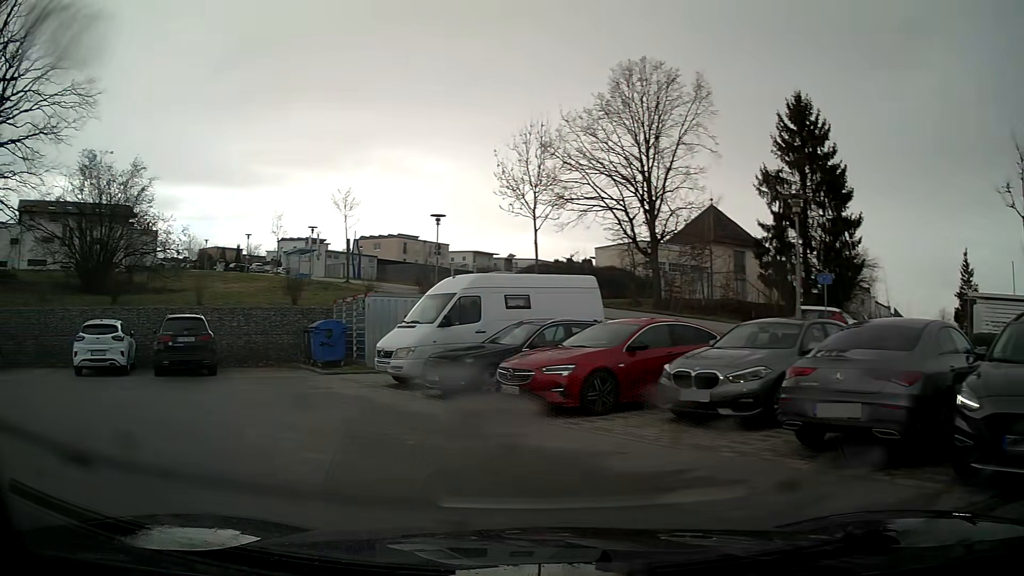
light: Day
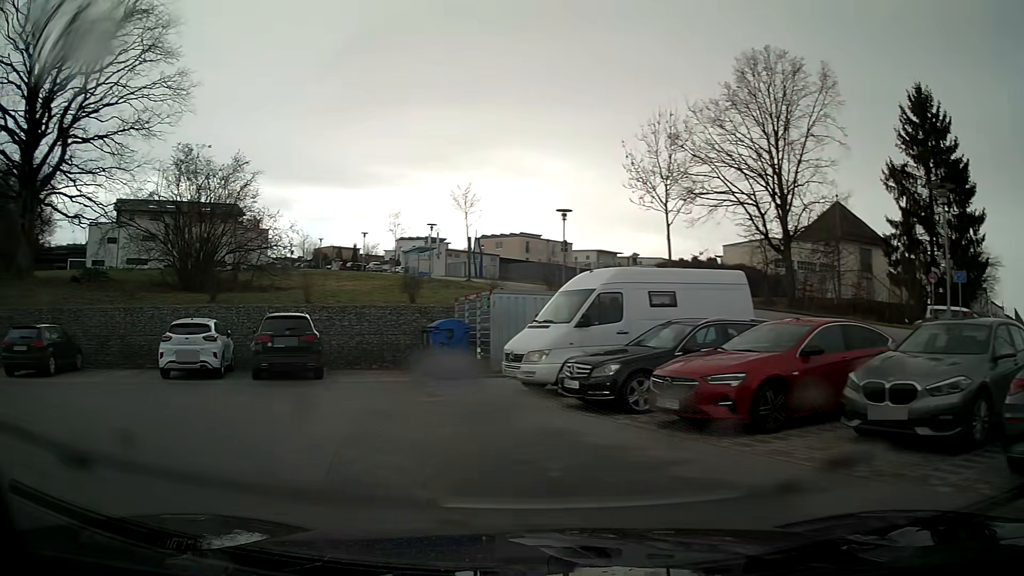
(-0.1, +1.7) m; -10°
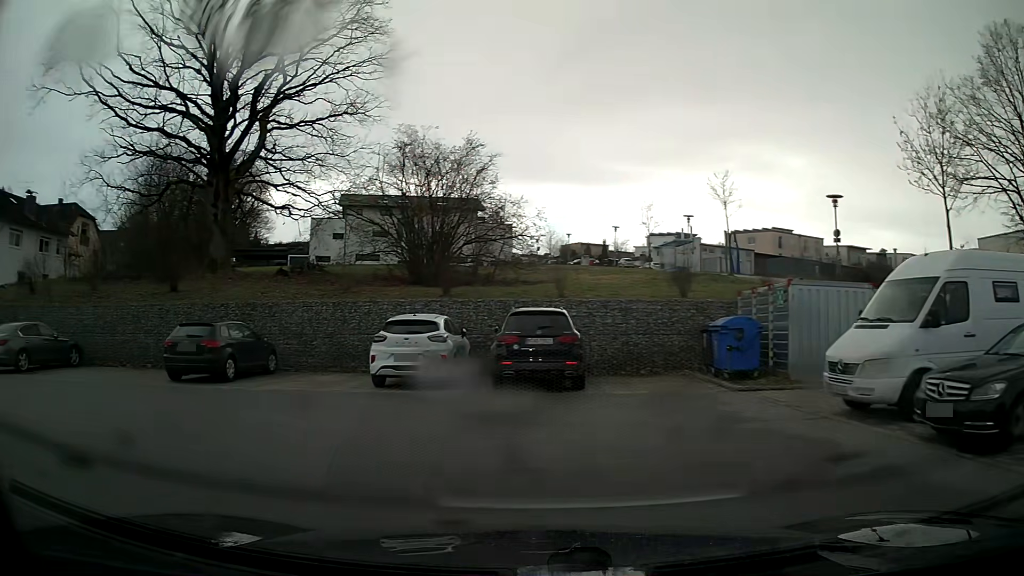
(-0.6, +3.4) m; -21°
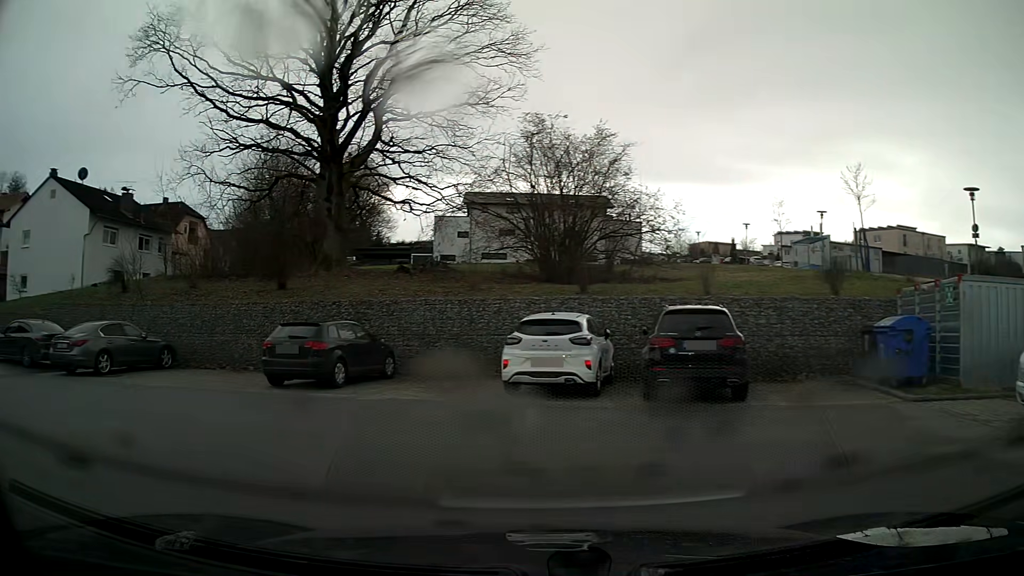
(-0.2, +1.8) m; -11°
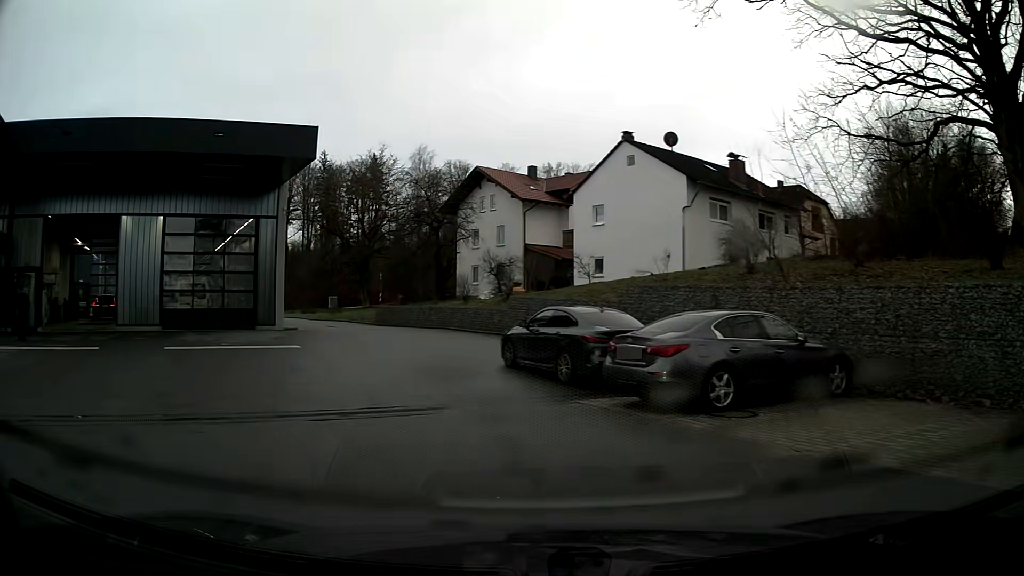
(-4.1, +8.0) m; -51°
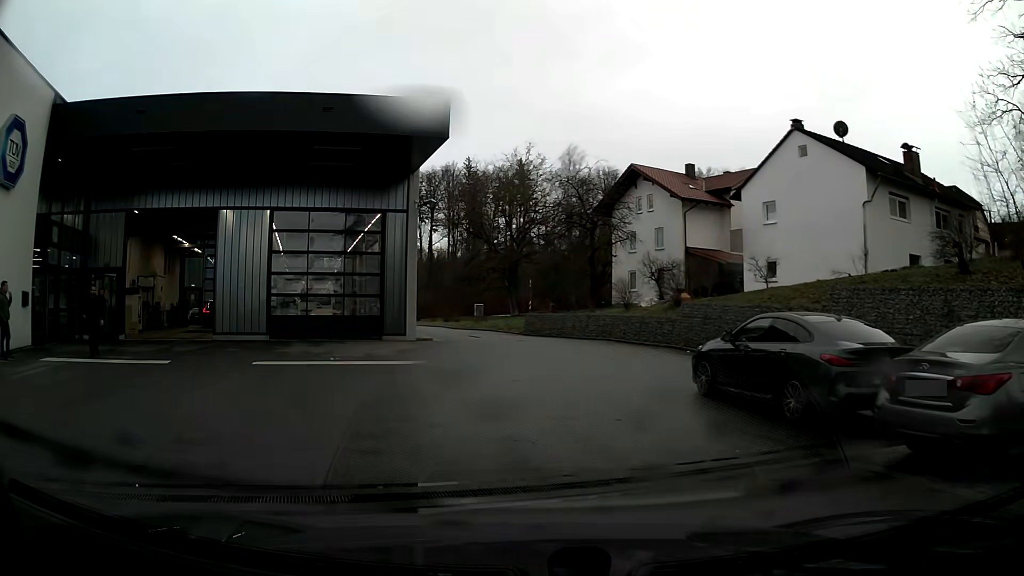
(-0.4, +3.9) m; -12°
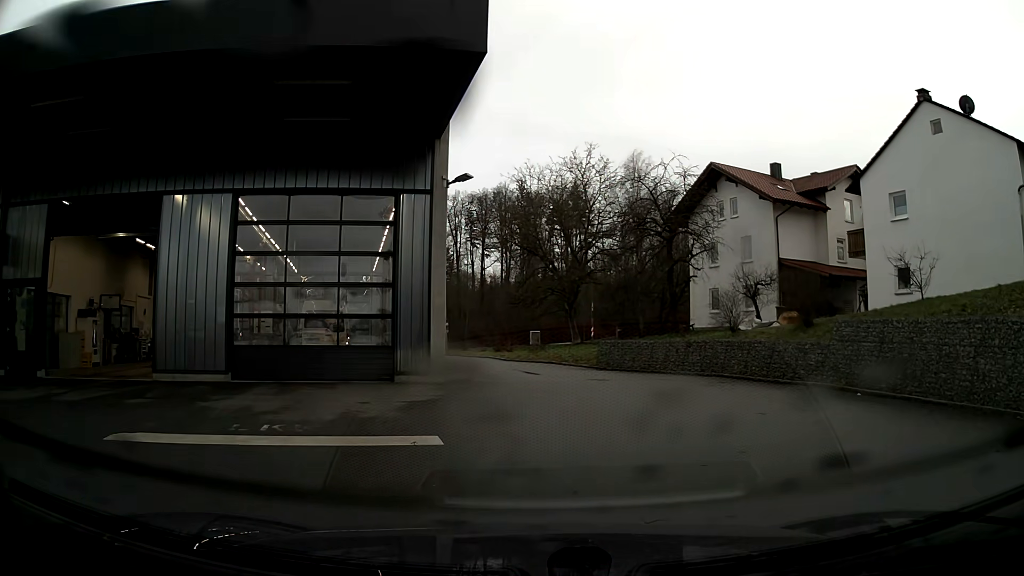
(-0.4, +7.8) m; -2°
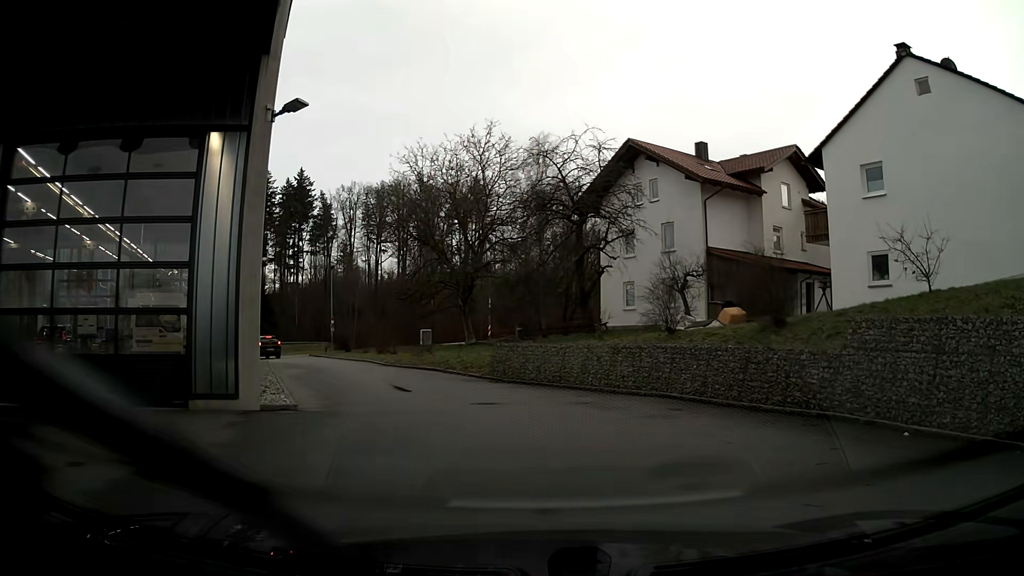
(+0.4, +5.5) m; +7°
(-1, +10) (-4, +20) (-8, +29) (-13, +37) (-18, +46) (-26, +51) (-35, +49) (-45, +45) (-54, +41) (-63, +38) m
